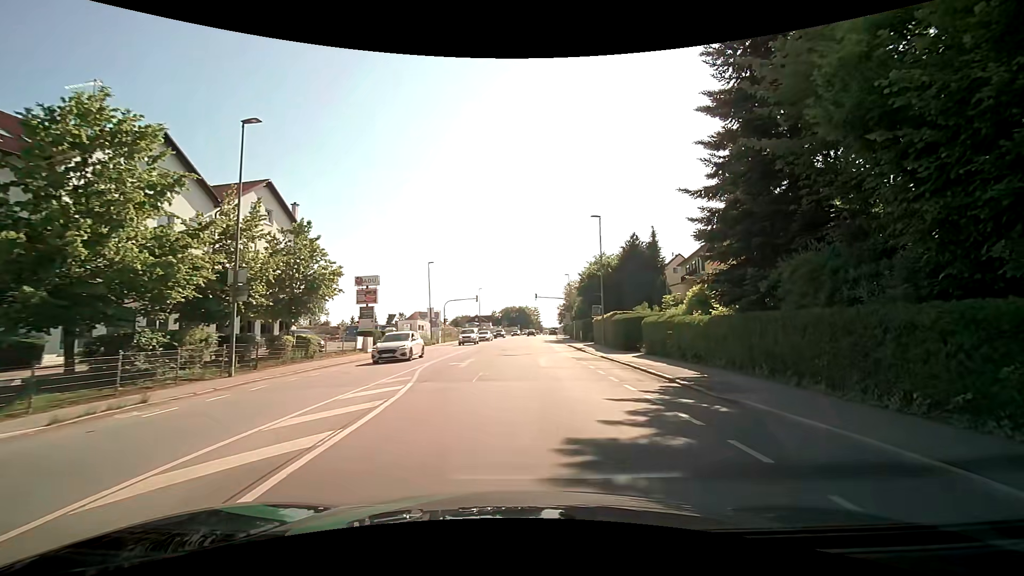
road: tertiary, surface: asphalt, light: Day
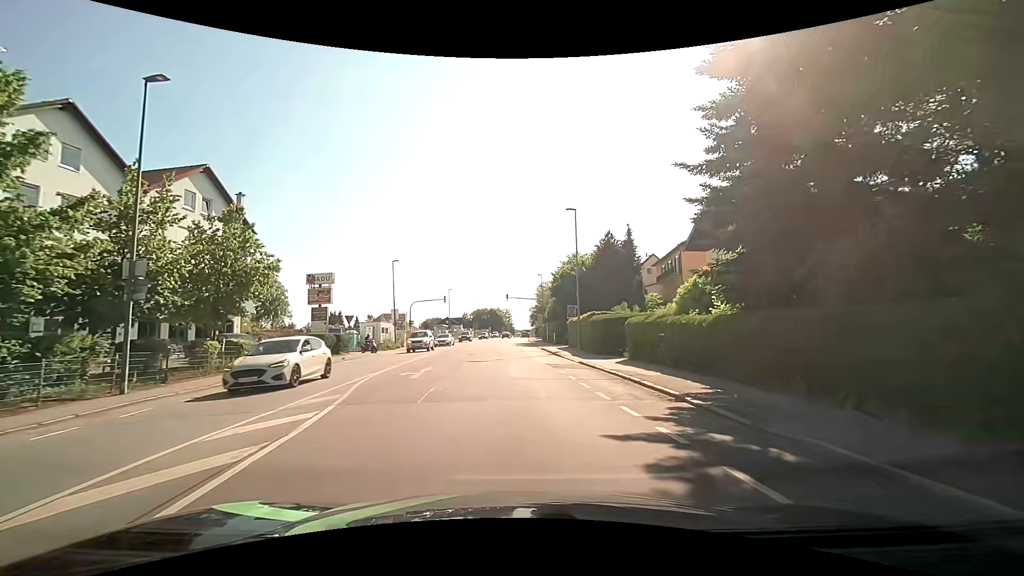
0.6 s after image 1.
(+0.1, +3.3) m; +3°
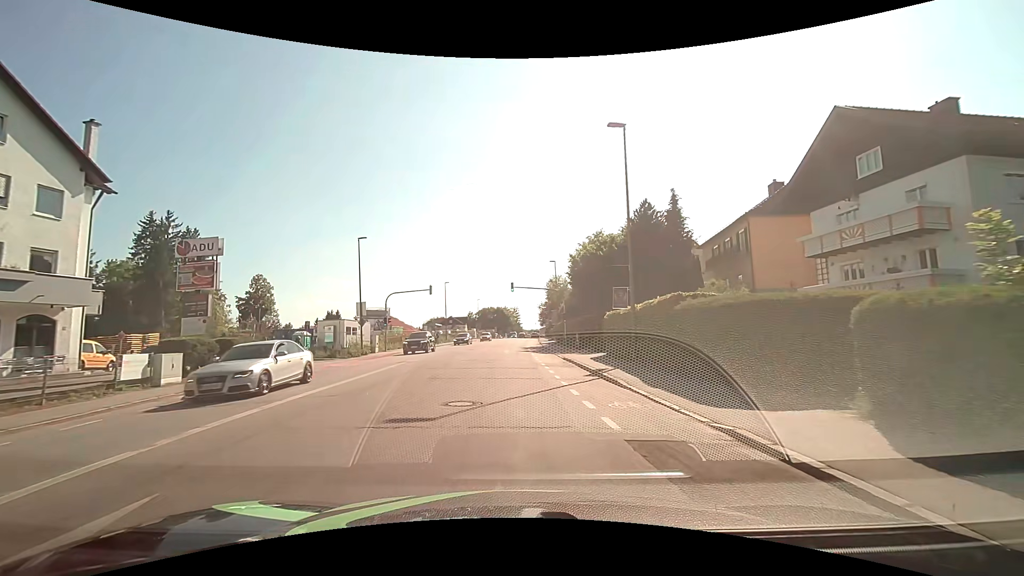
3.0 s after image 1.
(0.0, +15.3) m; 0°
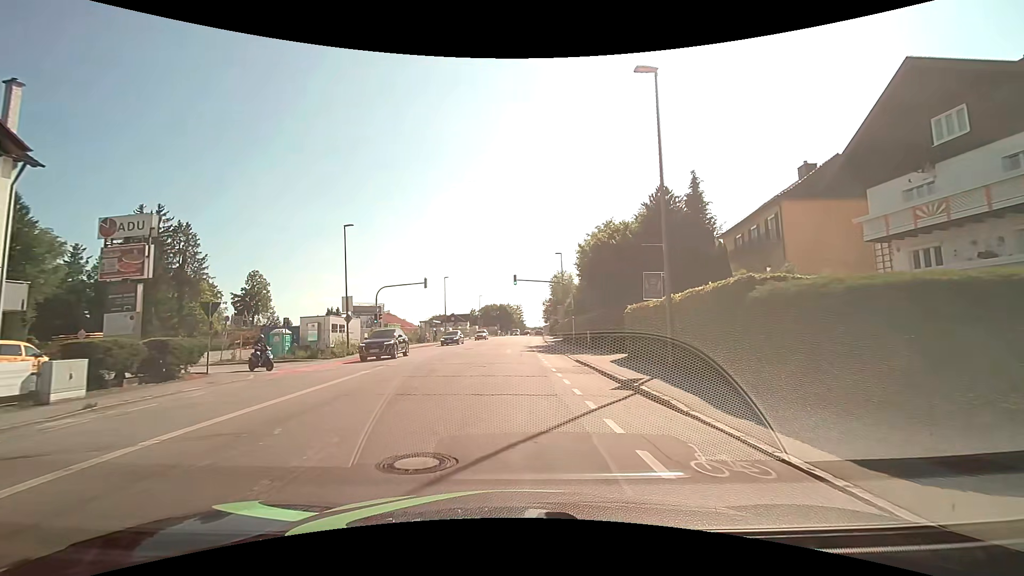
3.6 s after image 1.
(-0.1, +4.5) m; -1°
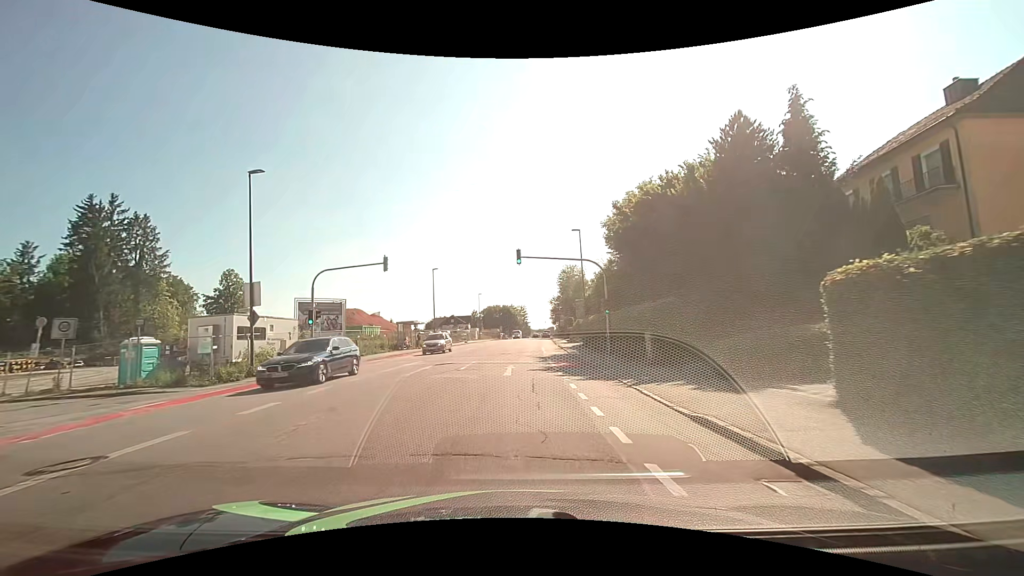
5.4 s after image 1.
(-0.1, +14.8) m; 0°
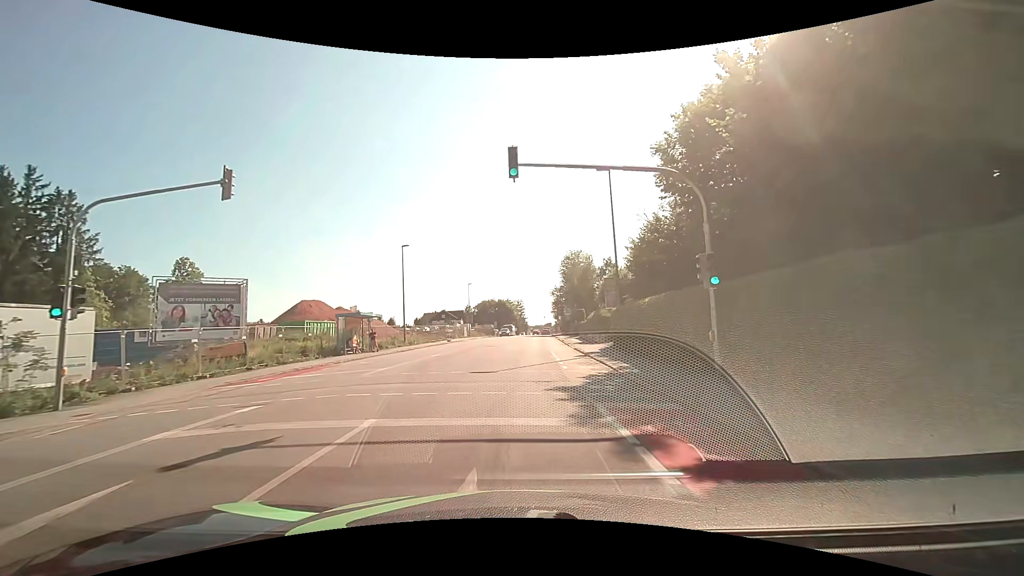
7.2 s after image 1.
(0.0, +16.0) m; 0°
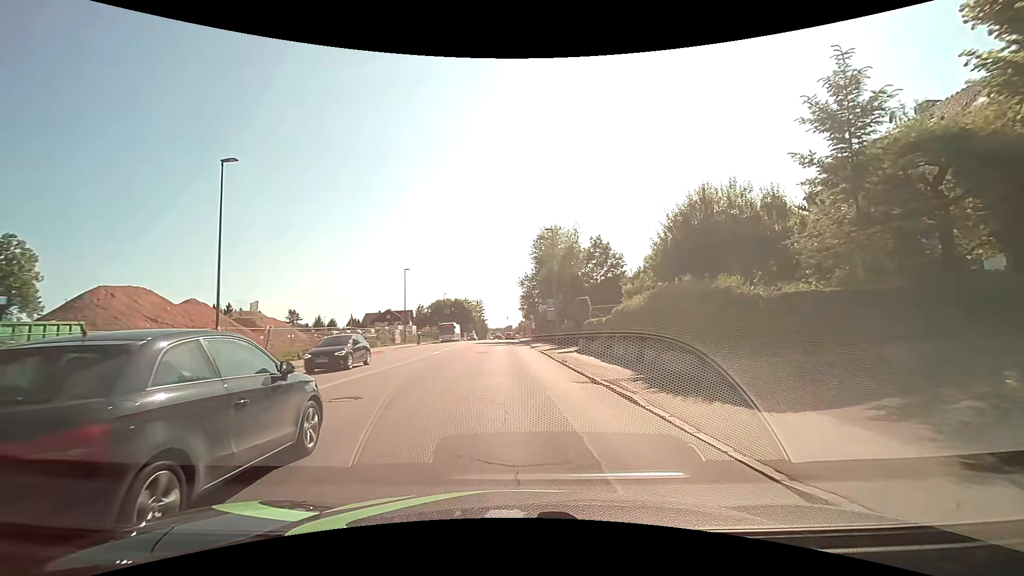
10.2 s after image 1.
(+0.4, +26.3) m; +4°
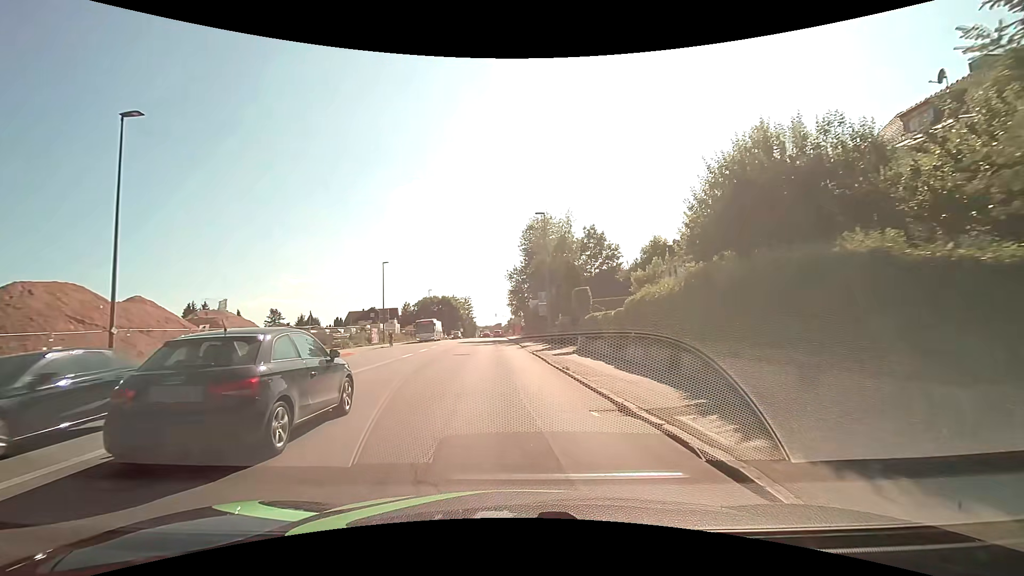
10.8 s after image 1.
(+0.1, +5.2) m; +2°
(0, +10) (0, +20) (-1, +30) (-1, +40) (-2, +50) (-3, +60) (-3, +70) (-4, +80) (-4, +90) (-4, +100) m
